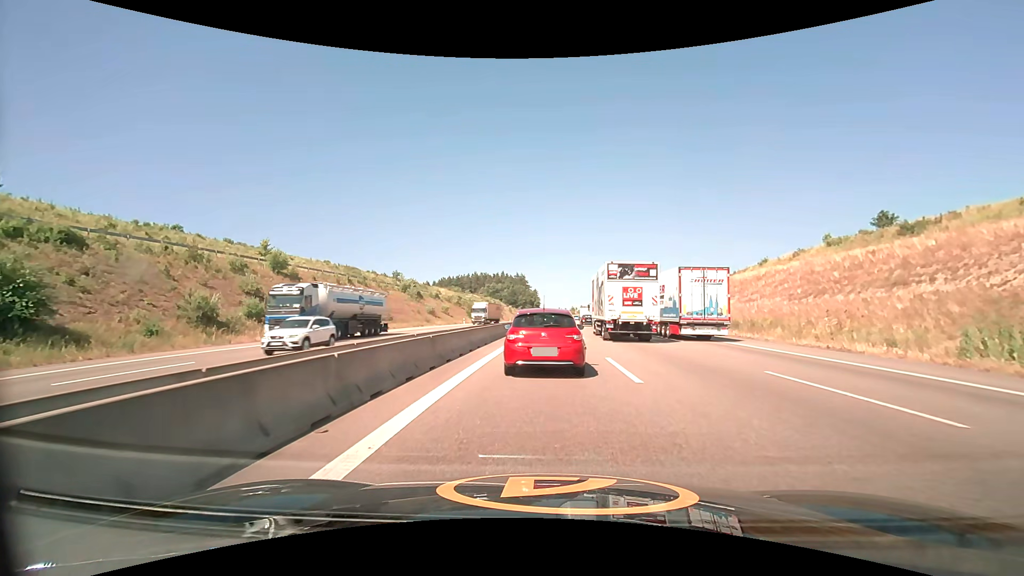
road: motorway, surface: asphalt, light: Day
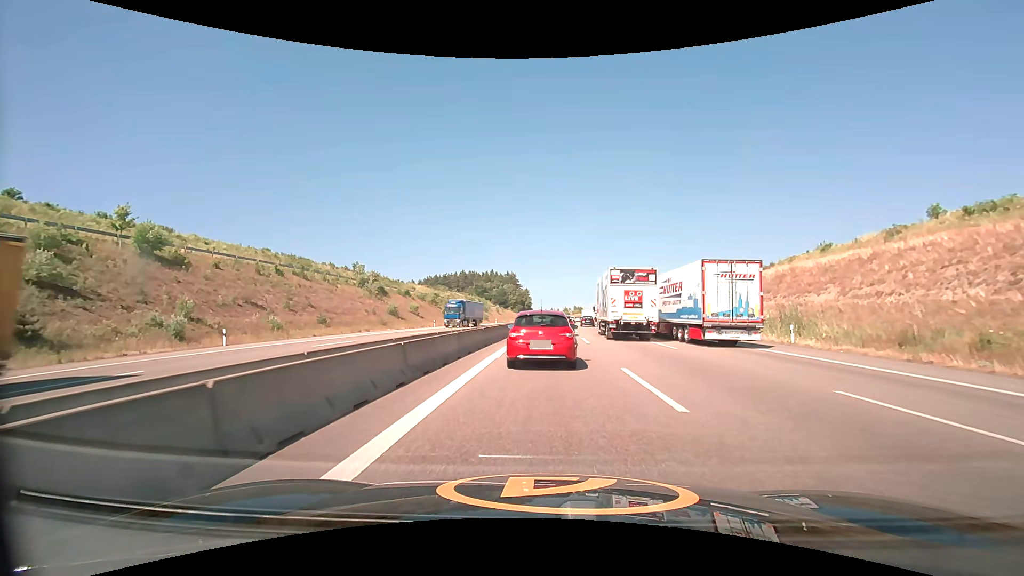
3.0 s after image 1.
(-0.1, +20.9) m; 0°
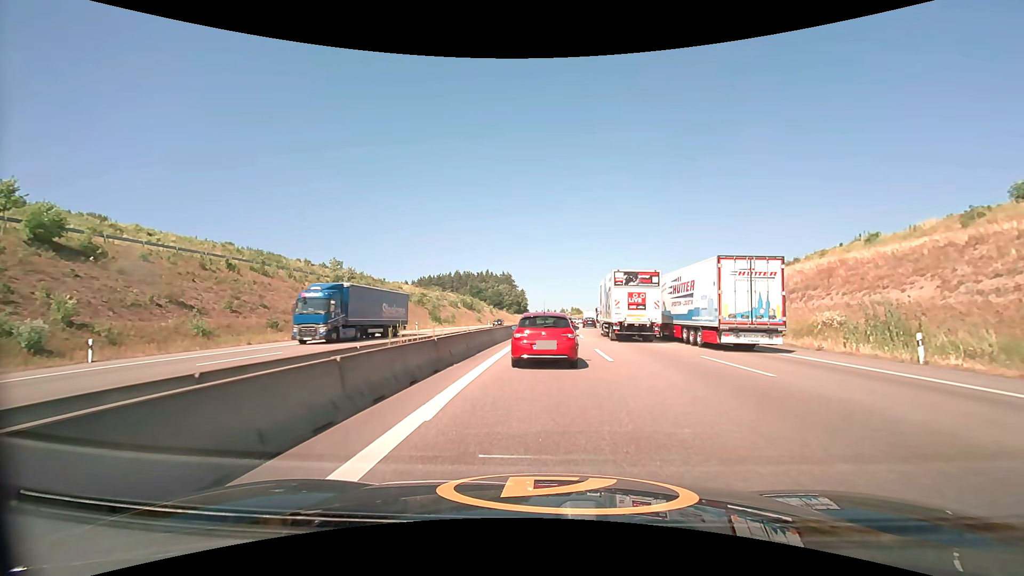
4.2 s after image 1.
(0.0, +9.5) m; 0°
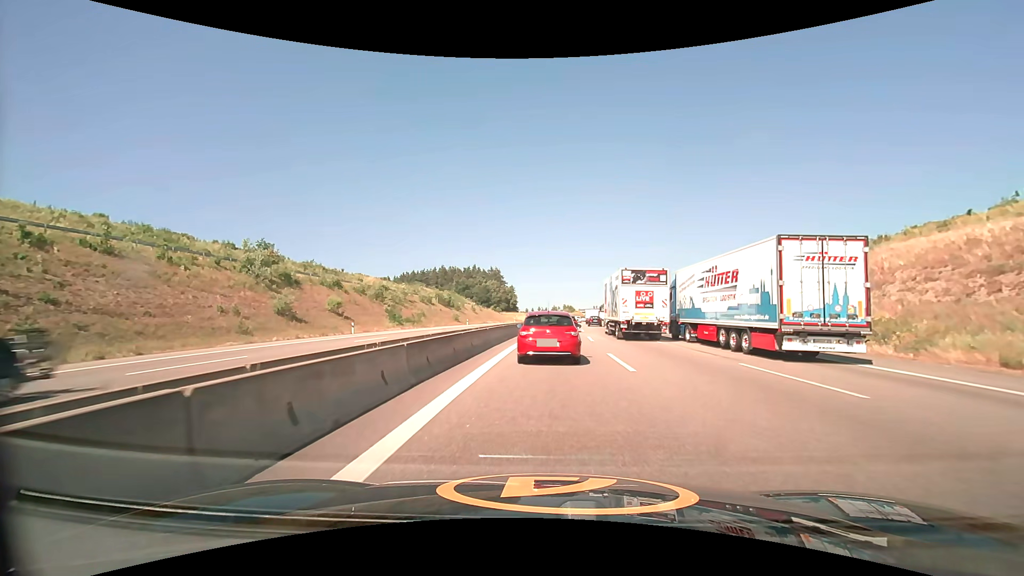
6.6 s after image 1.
(+0.2, +21.3) m; +1°
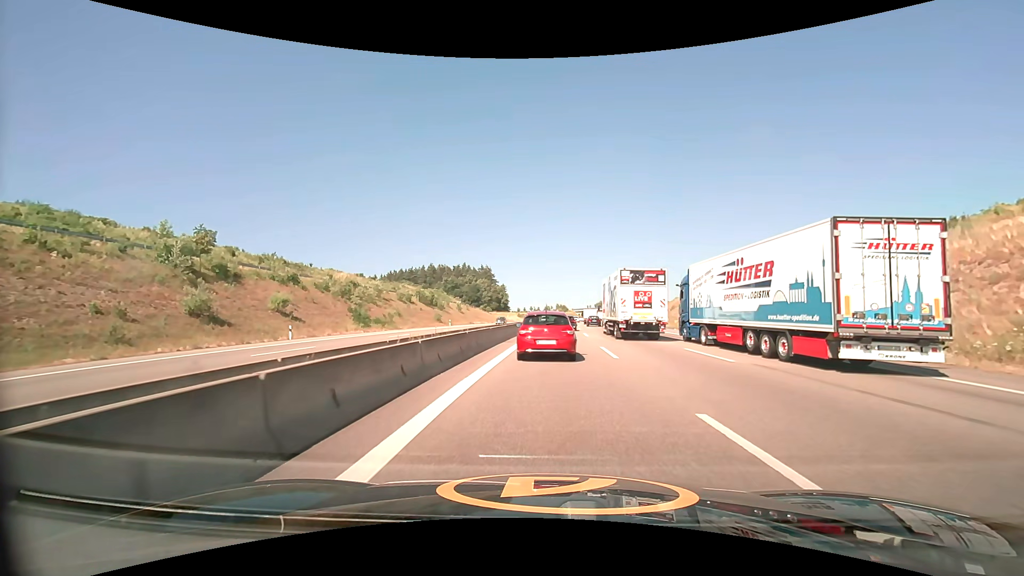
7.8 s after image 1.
(+0.1, +11.1) m; +1°
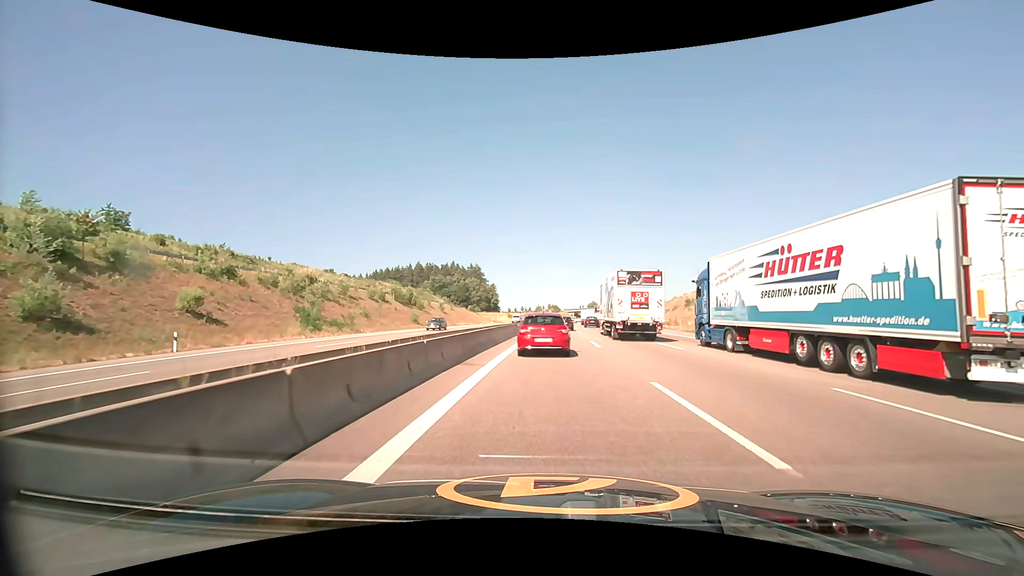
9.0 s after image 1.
(+0.1, +11.5) m; +1°
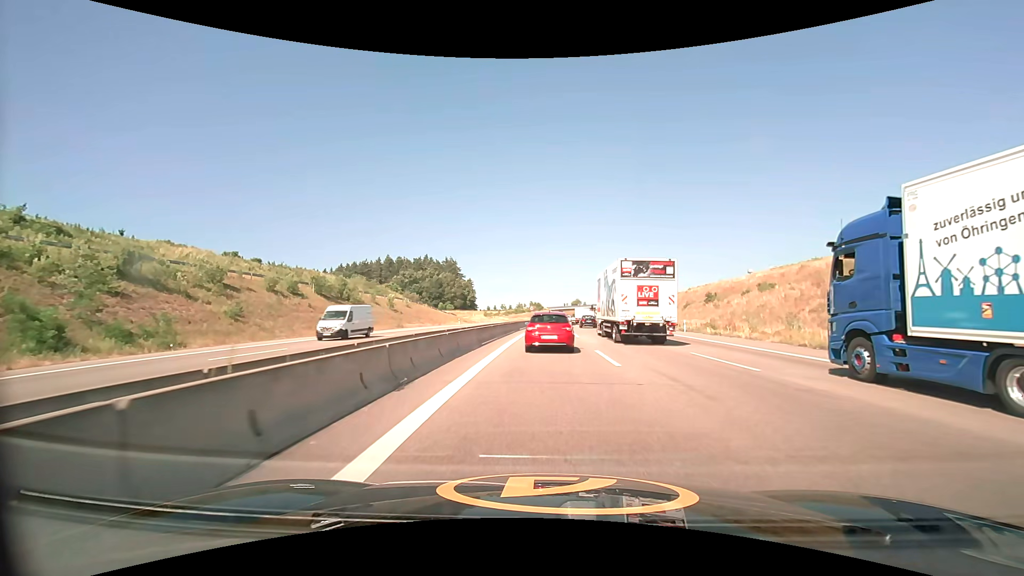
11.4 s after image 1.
(+0.5, +26.2) m; +2°
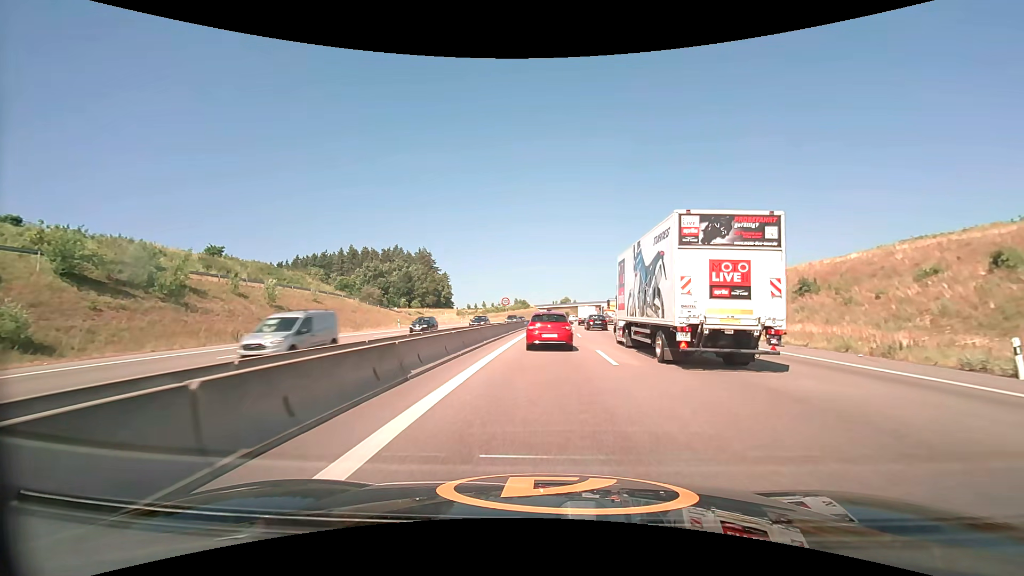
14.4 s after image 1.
(+0.4, +35.1) m; +2°
(0, +10) (0, +20) (0, +30) (+1, +40) (+1, +50) (+1, +60) (+2, +70) (+3, +80) (+4, +90) (+5, +100) m
